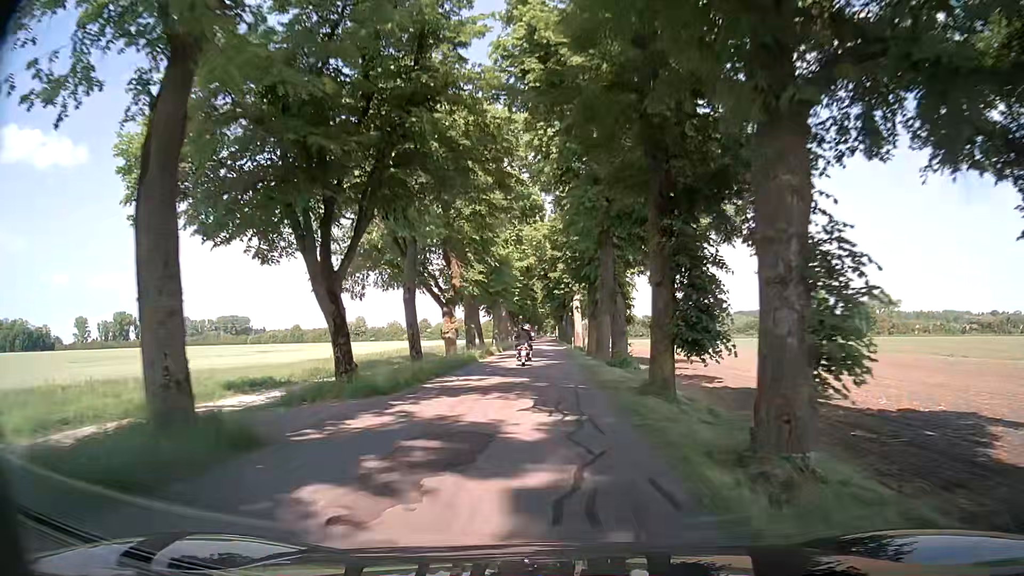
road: tertiary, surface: asphalt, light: Day
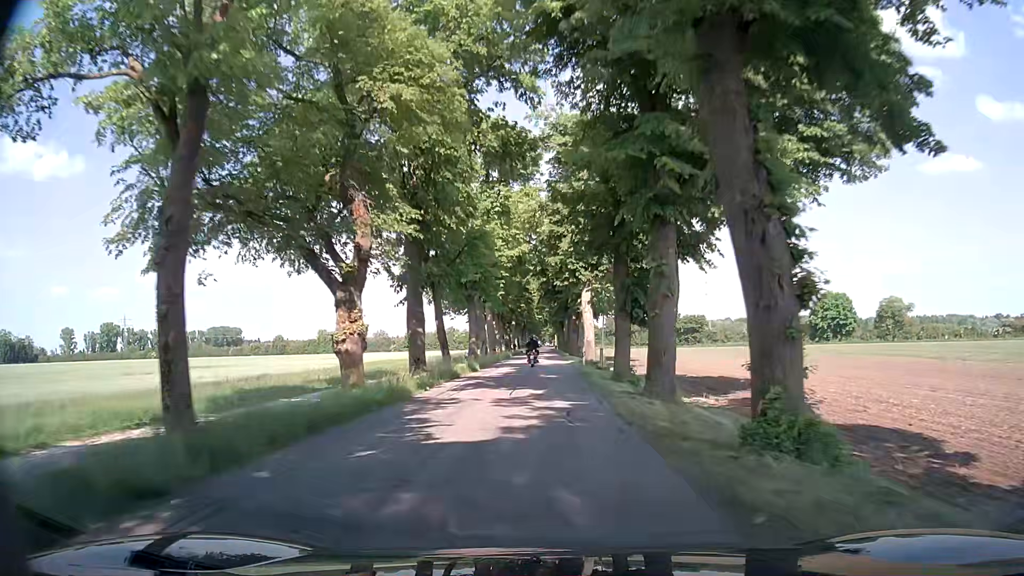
(+0.1, +17.9) m; 0°
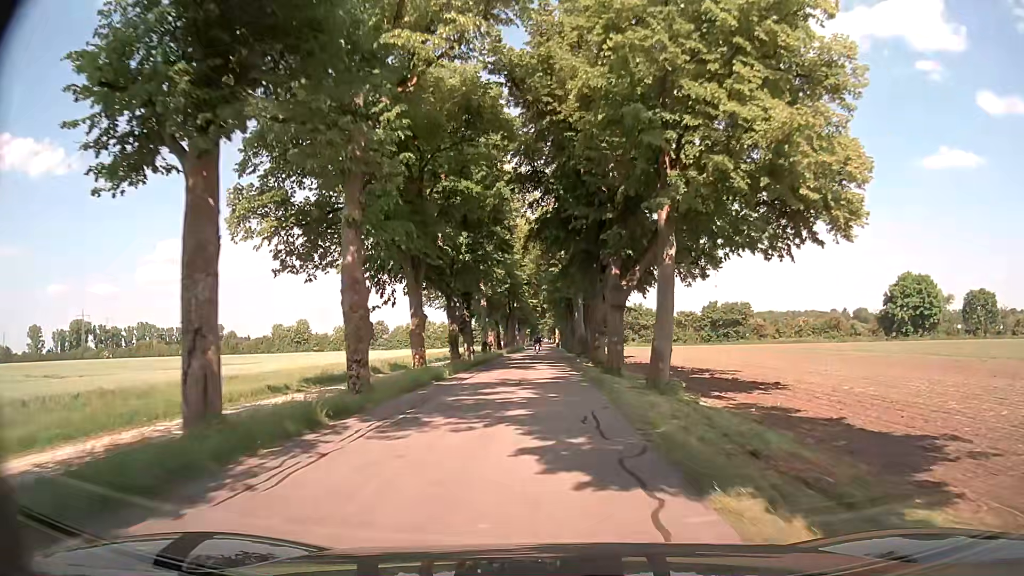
(+0.1, +43.8) m; 0°
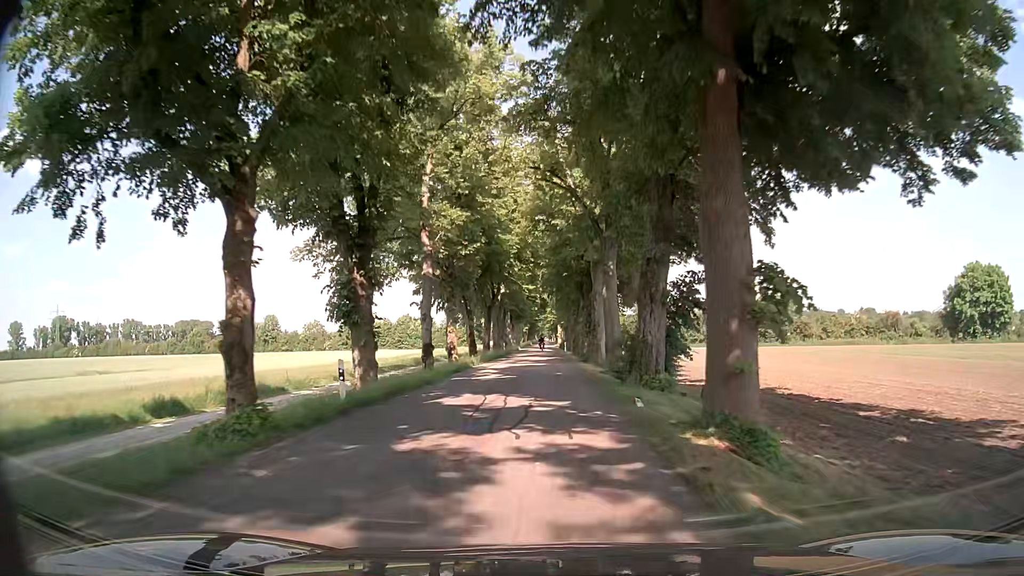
(0.0, +25.4) m; 0°
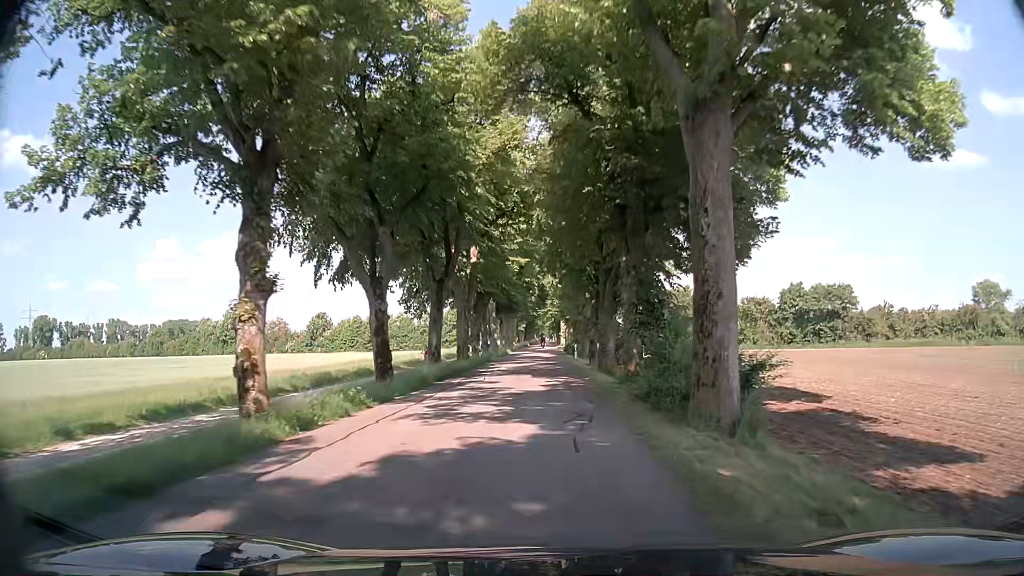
(-0.1, +25.2) m; -1°
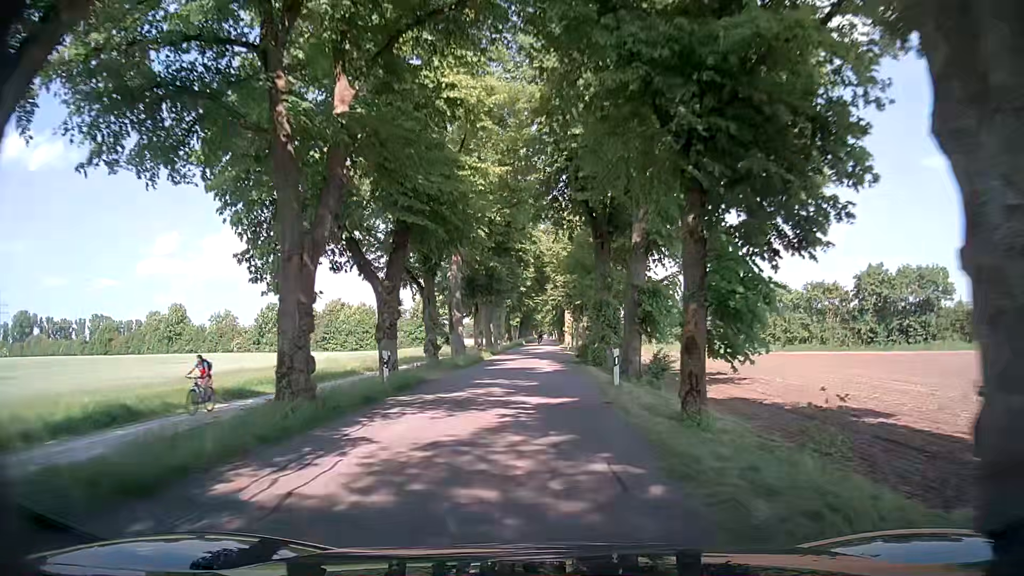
(+0.2, +25.9) m; 0°
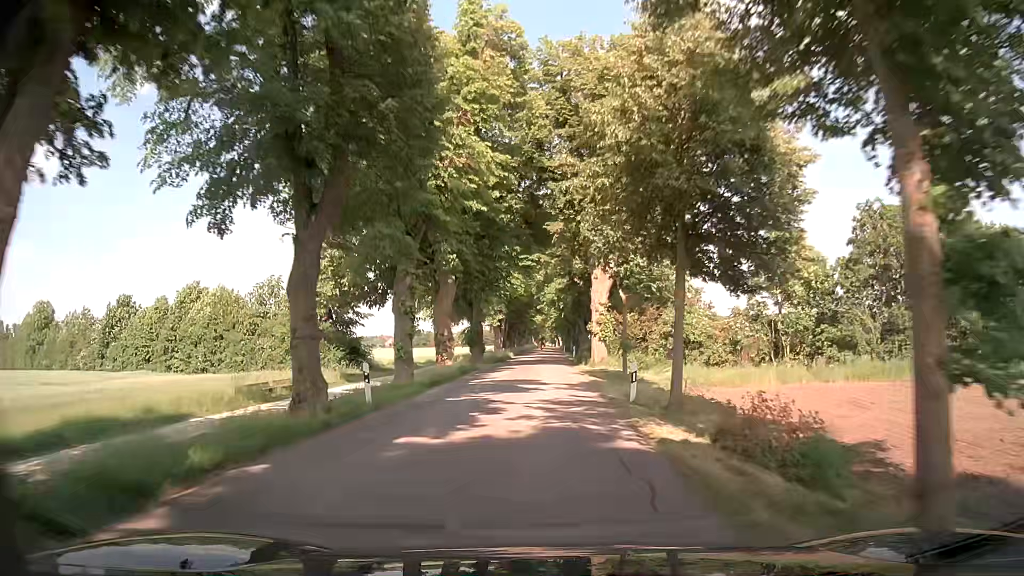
(+0.5, +44.4) m; +1°
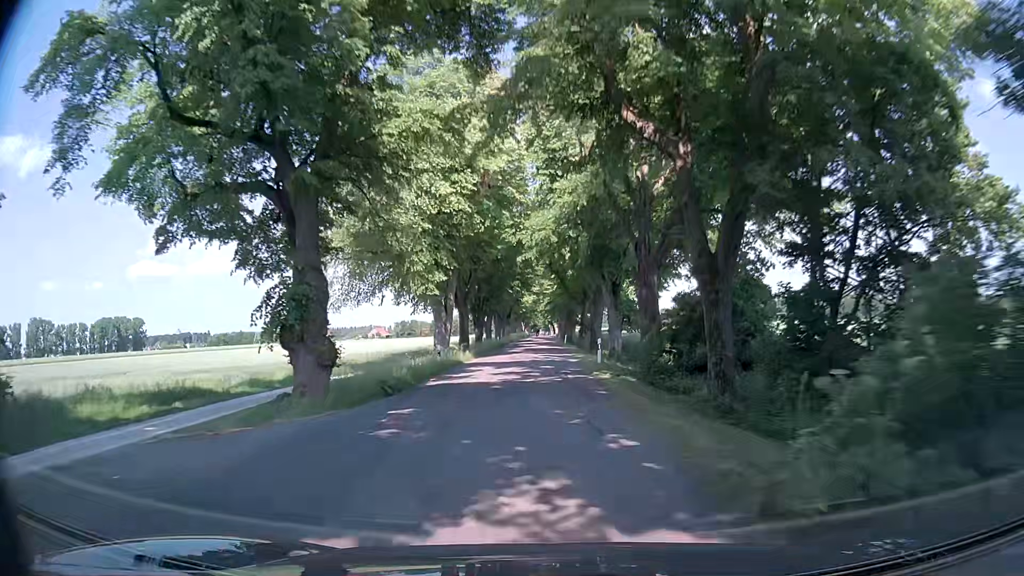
(+0.1, +35.9) m; 0°
(0, +10) (0, +20) (0, +30) (0, +40) (0, +50) (0, +60) (0, +70) (0, +80) (0, +90) (0, +100) m
